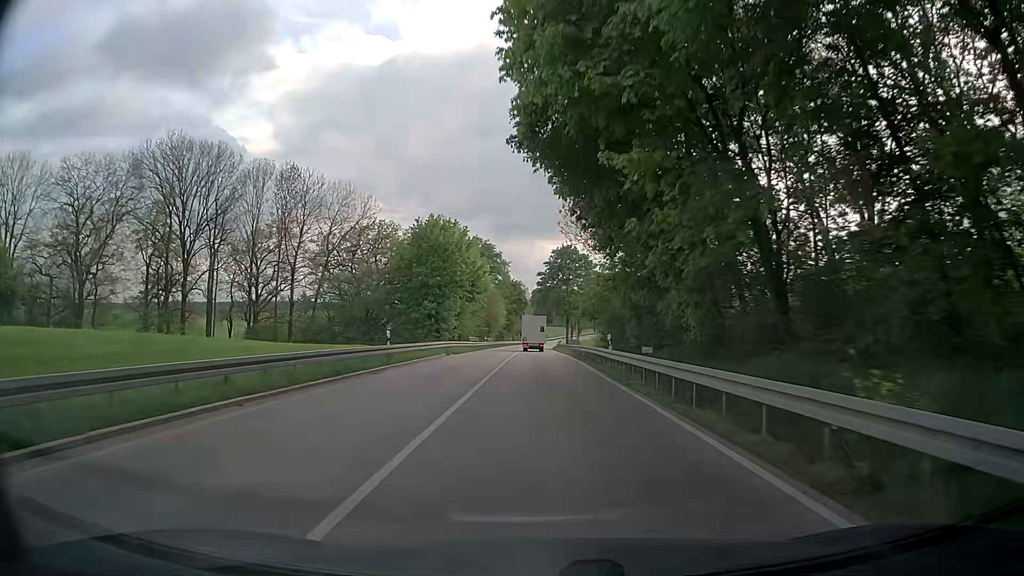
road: secondary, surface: asphalt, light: Day
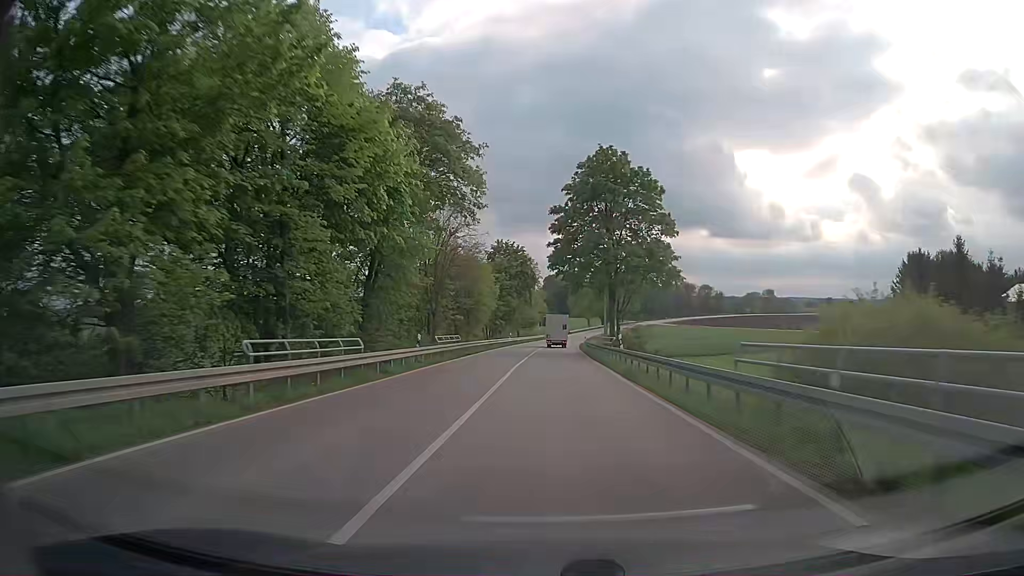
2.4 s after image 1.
(-0.5, +48.3) m; -1°
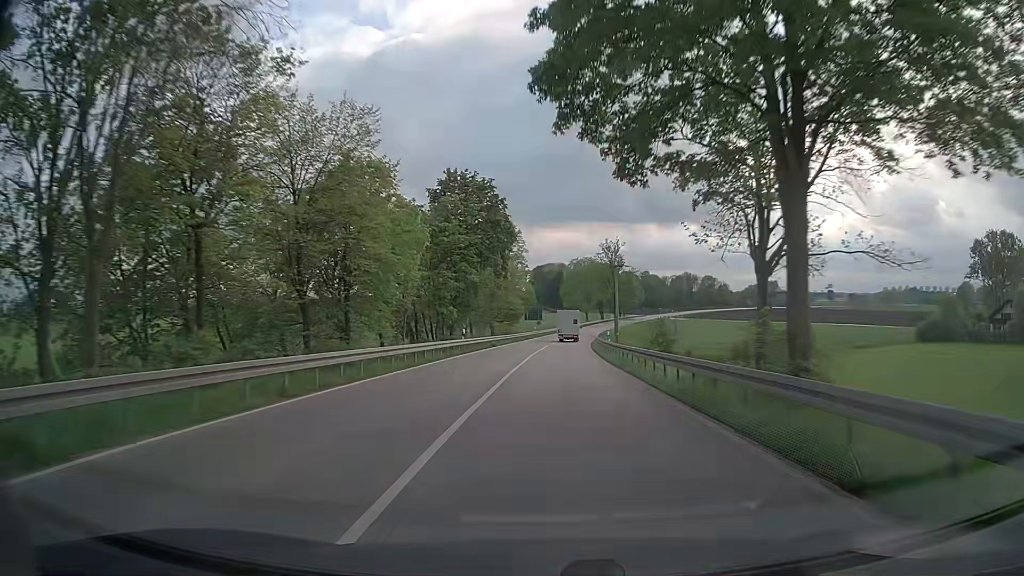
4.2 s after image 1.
(+0.3, +38.4) m; +1°
(0, +10) (0, +20) (0, +30) (+1, +40) (+1, +50) (+2, +60) (+3, +70) (+3, +80) (+4, +90) (+6, +100) m
